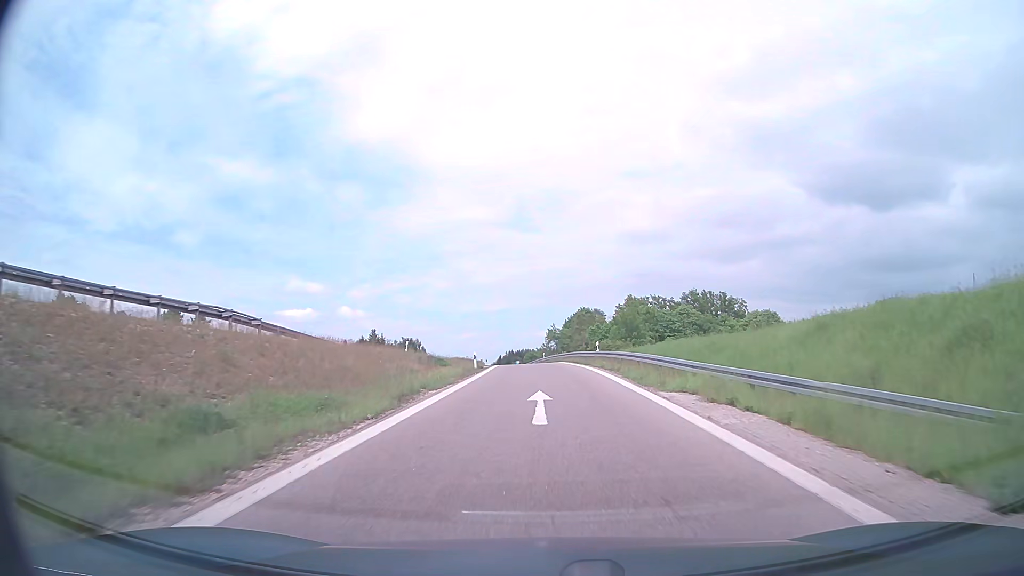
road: motorway_link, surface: asphalt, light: Day
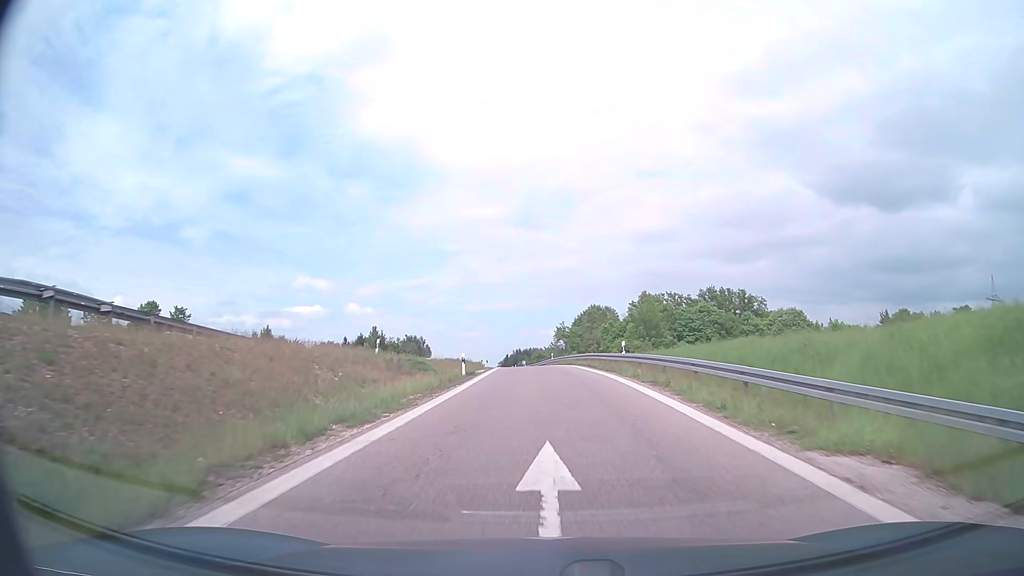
(-0.1, +9.3) m; -1°
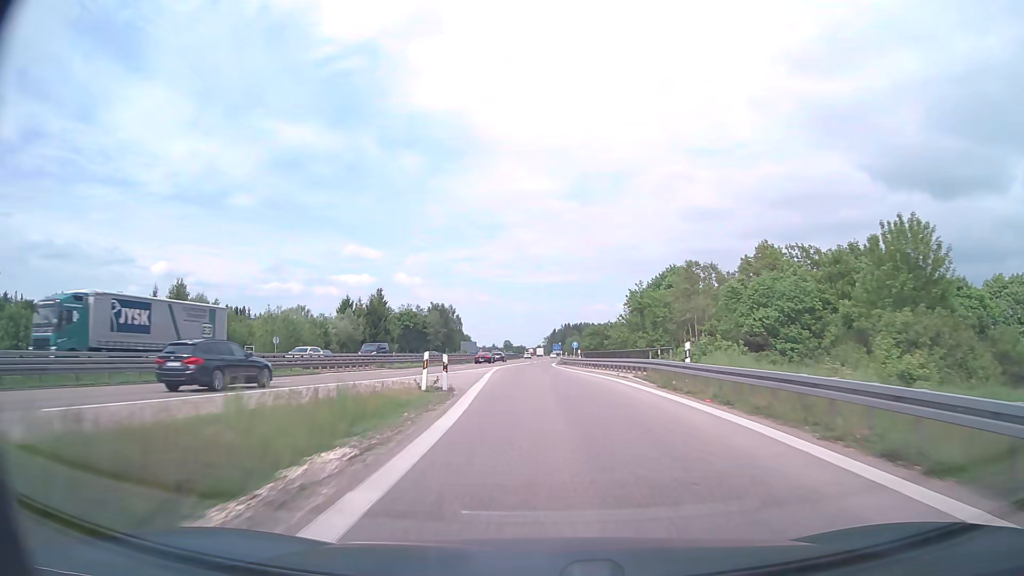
(-1.7, +50.7) m; -4°
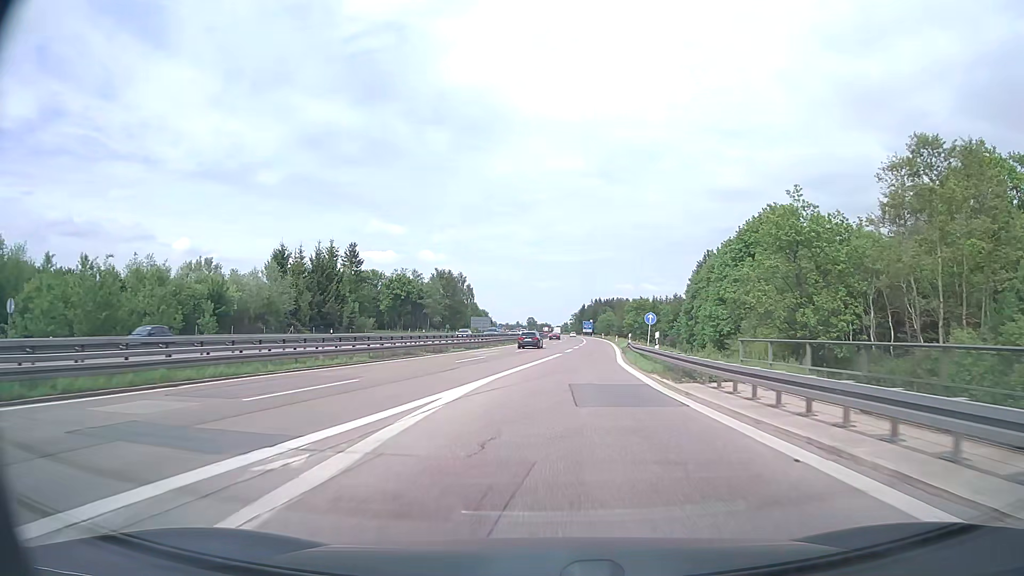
(-1.3, +44.3) m; -2°
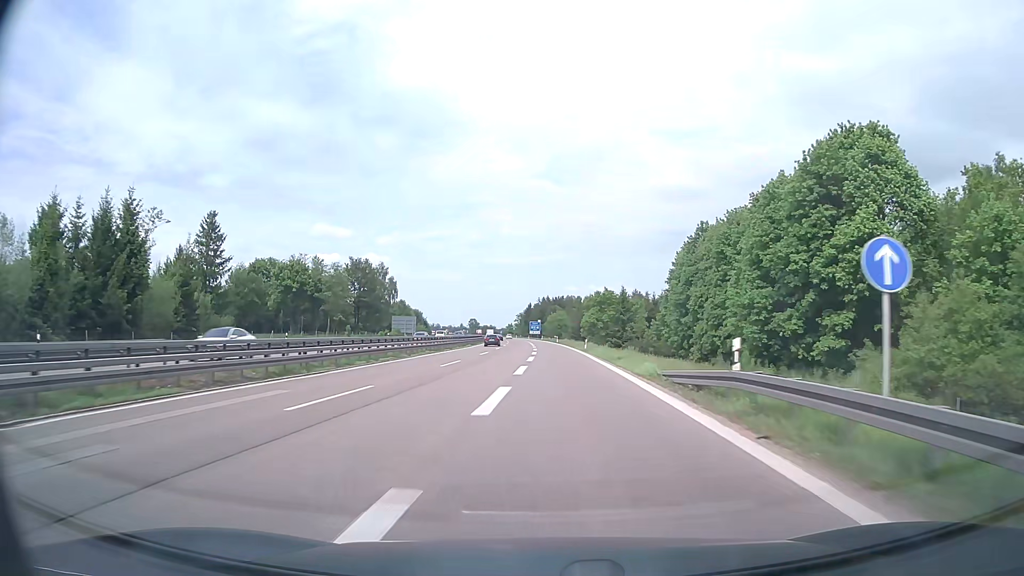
(+1.8, +36.4) m; +5°
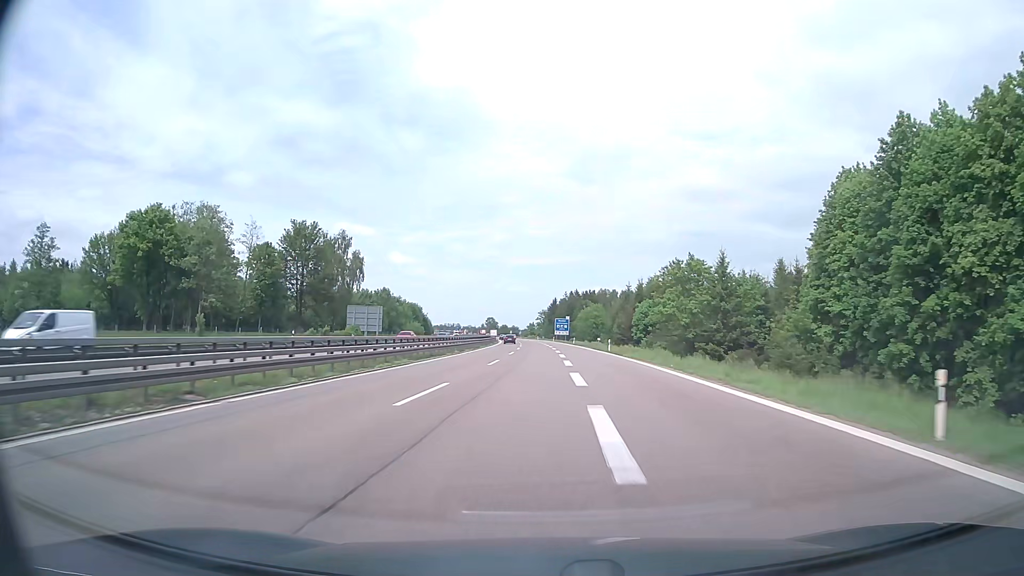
(-1.3, +53.1) m; -2°
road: motorway
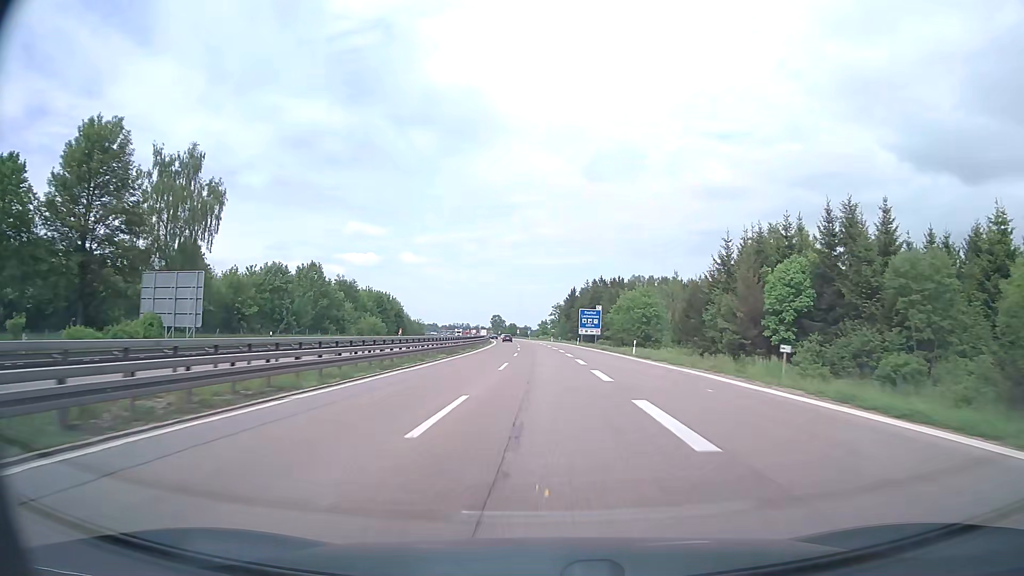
(-0.5, +58.6) m; -1°
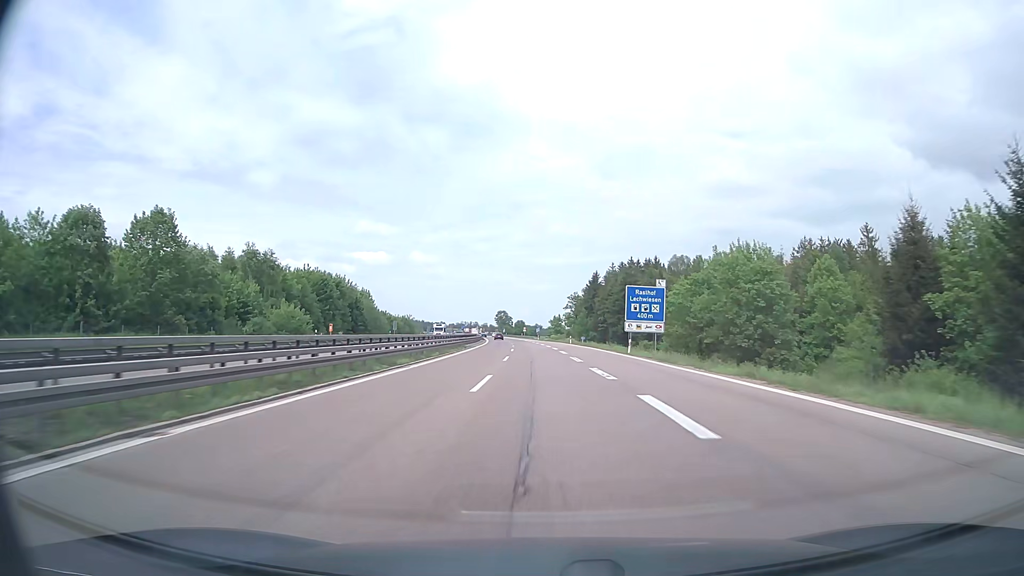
(-0.5, +47.1) m; -1°
(0, +10) (0, +20) (0, +30) (0, +40) (-1, +50) (-1, +60) (-1, +70) (-2, +80) (-2, +90) (-3, +100) m
